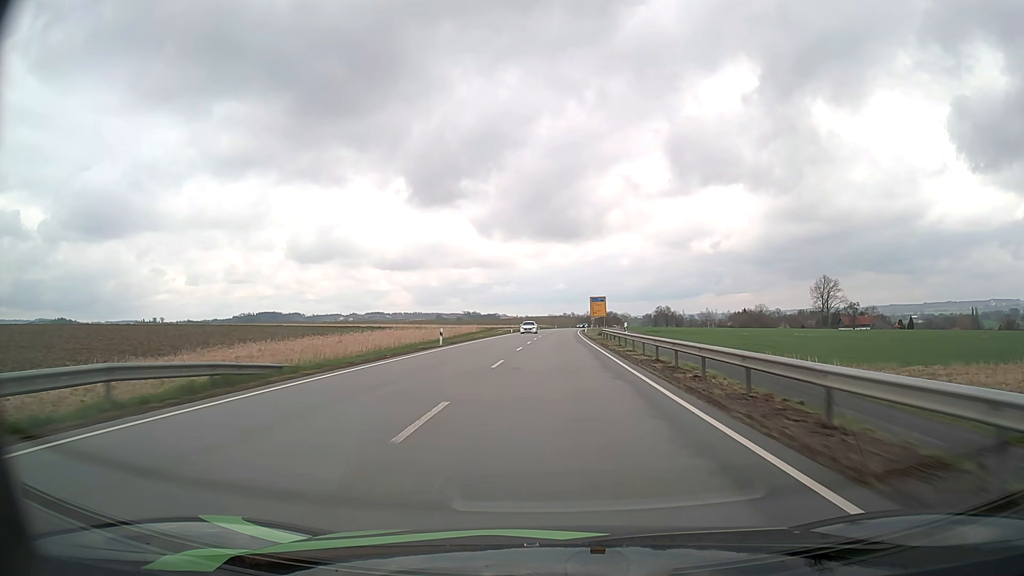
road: primary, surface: asphalt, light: Day
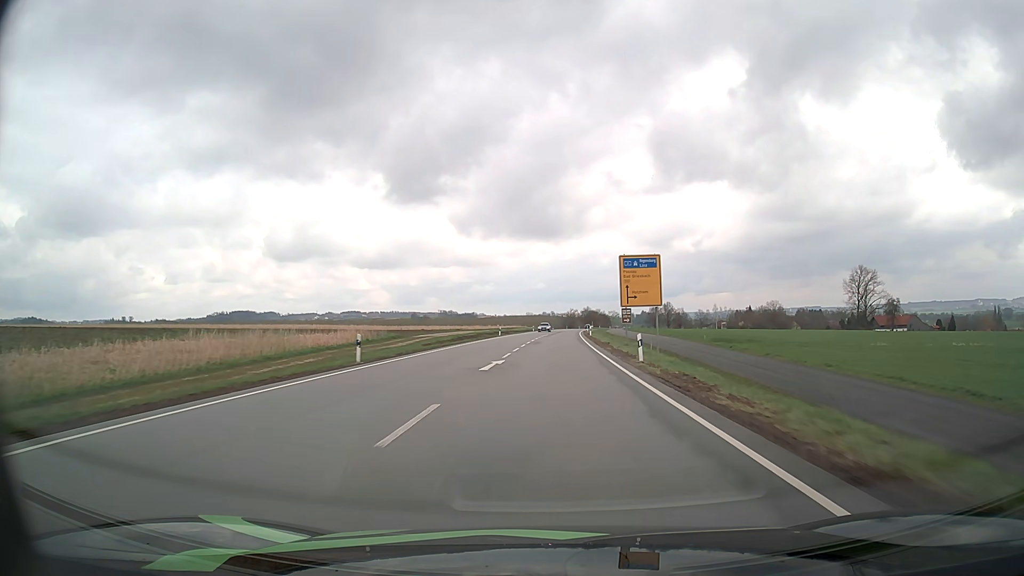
(+1.1, +66.6) m; +2°
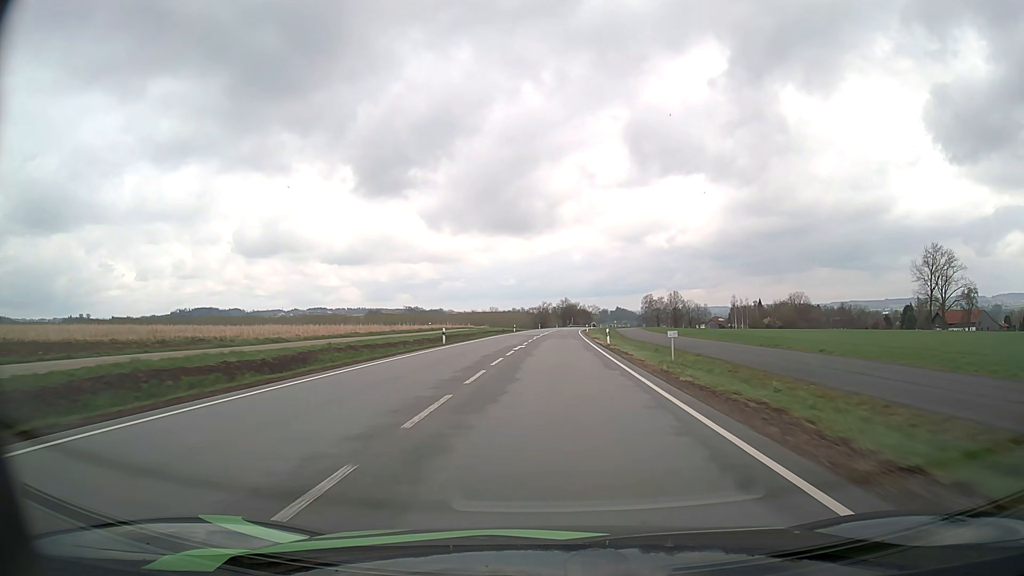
(+1.8, +83.3) m; +2°
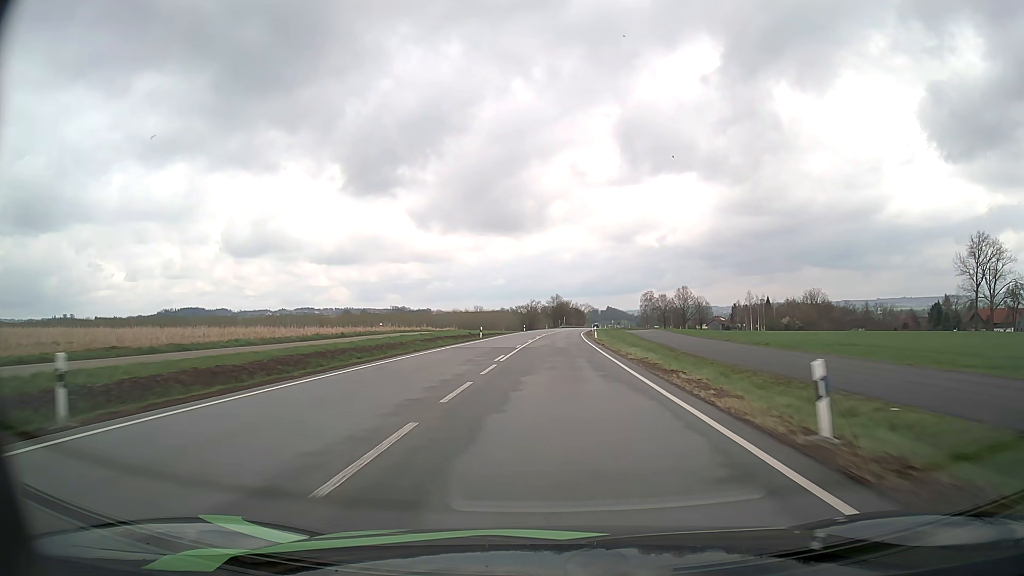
(+0.3, +33.3) m; +1°
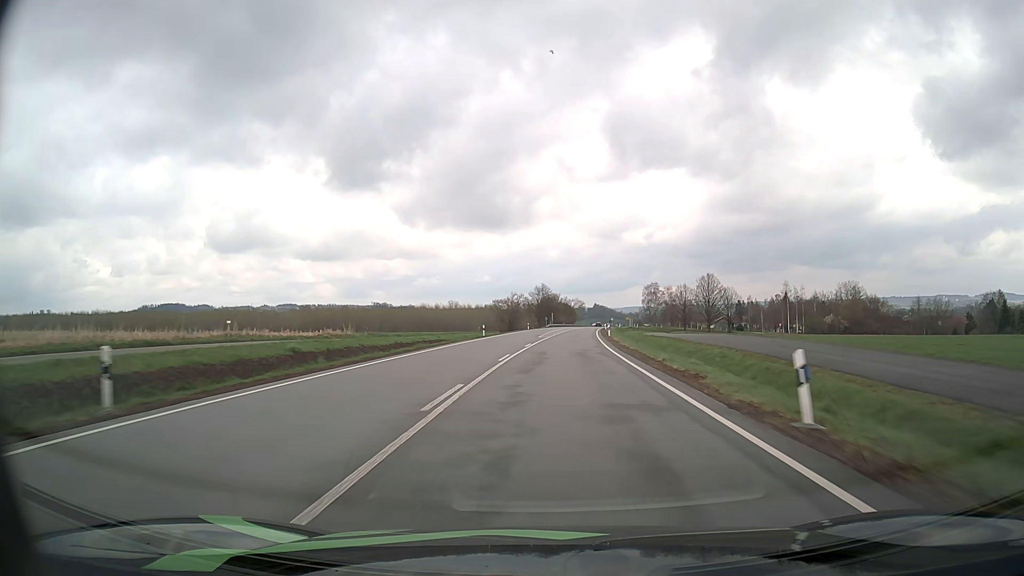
(+0.5, +49.1) m; +1°
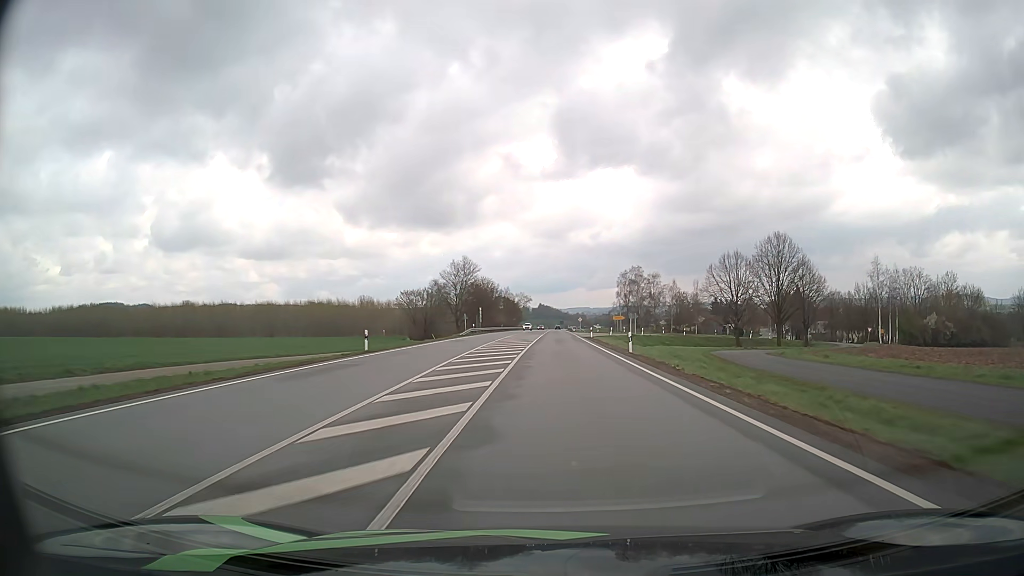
(+2.6, +77.3) m; +5°
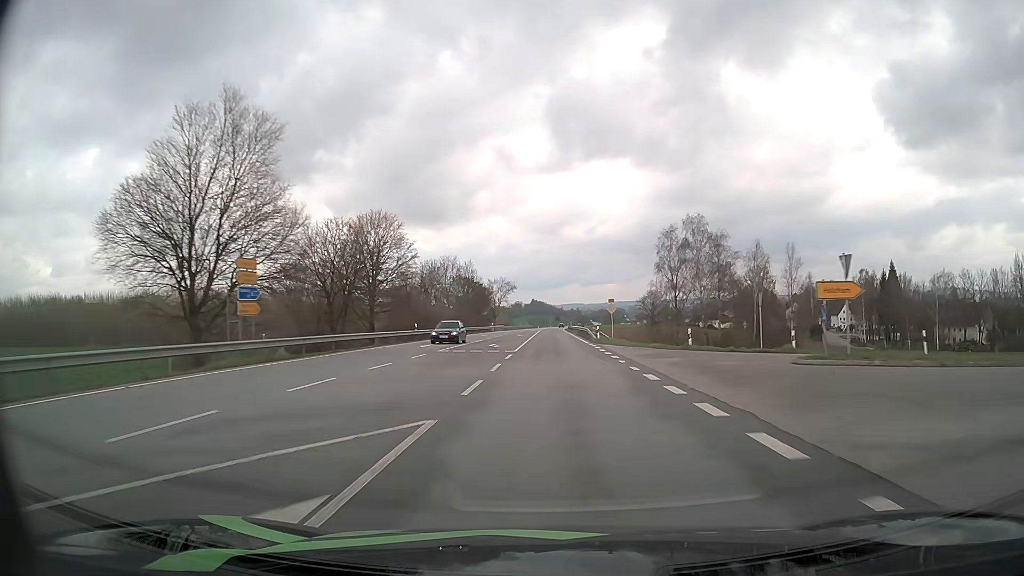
(+1.0, +76.5) m; +1°
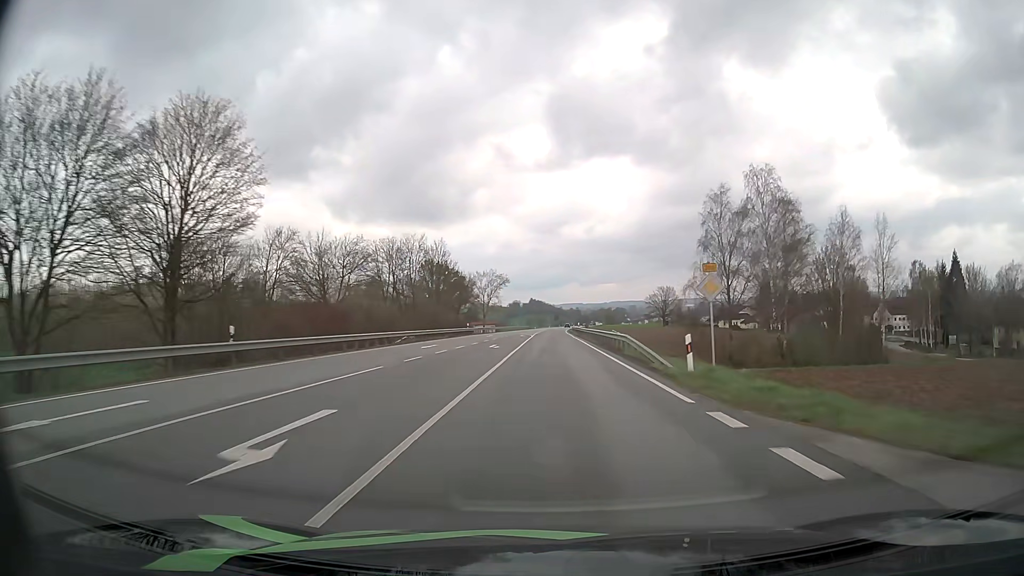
(0.0, +30.7) m; 0°
(0, +10) (0, +20) (0, +30) (0, +40) (0, +50) (0, +60) (0, +70) (0, +80) (0, +90) (0, +100) m
